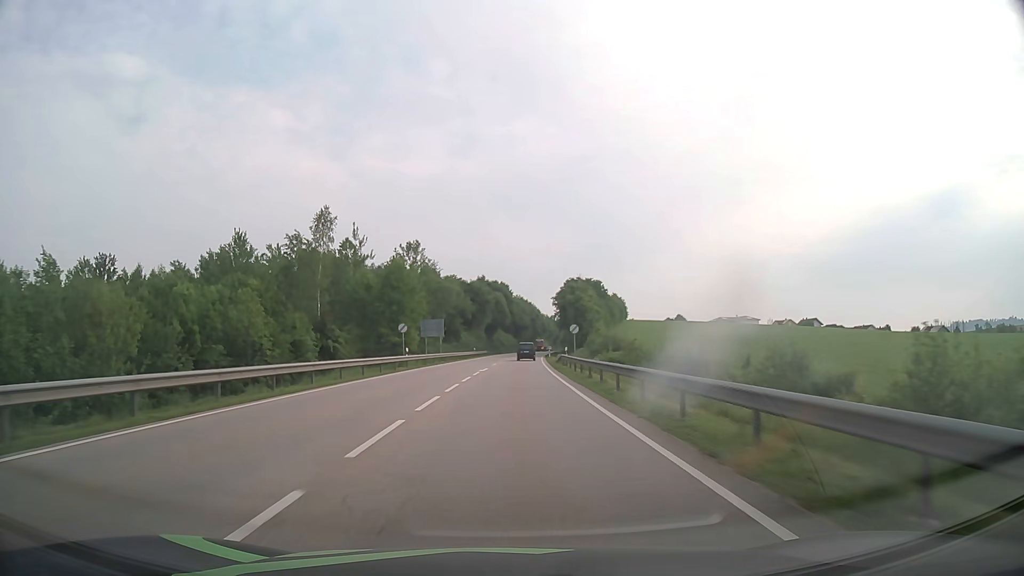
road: primary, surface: asphalt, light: Day
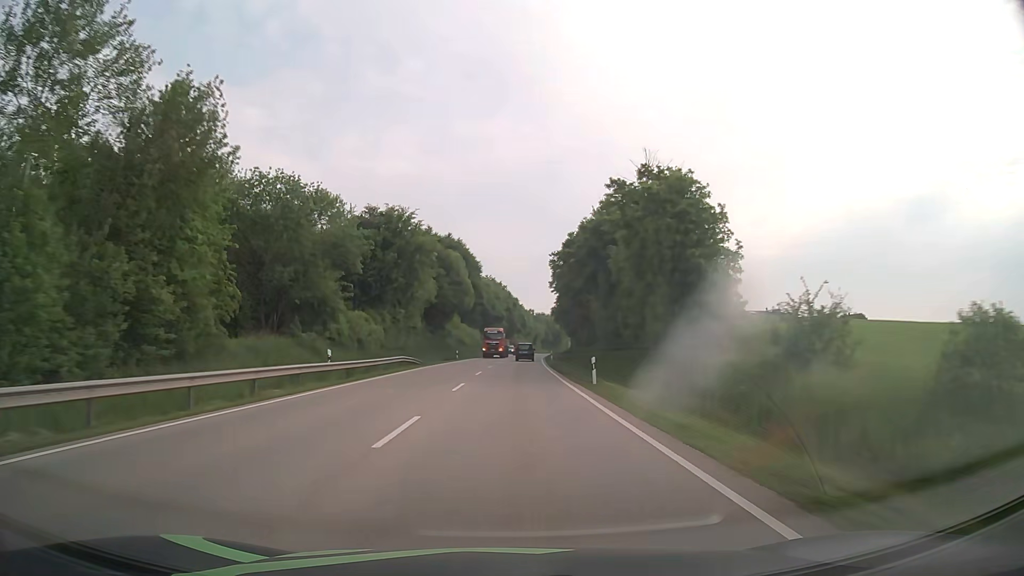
(+1.4, +66.0) m; +3°
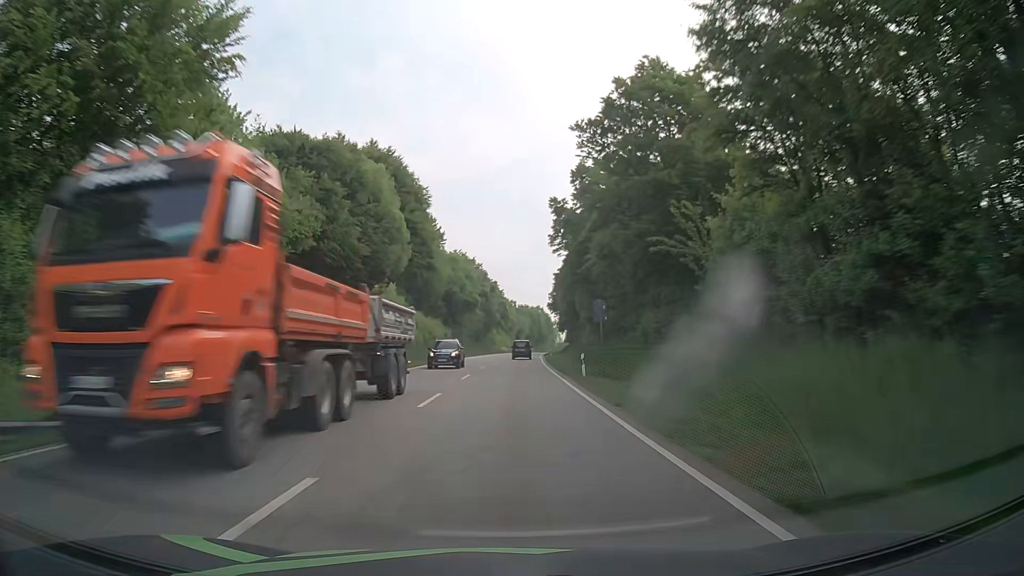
(+0.6, +42.5) m; +1°
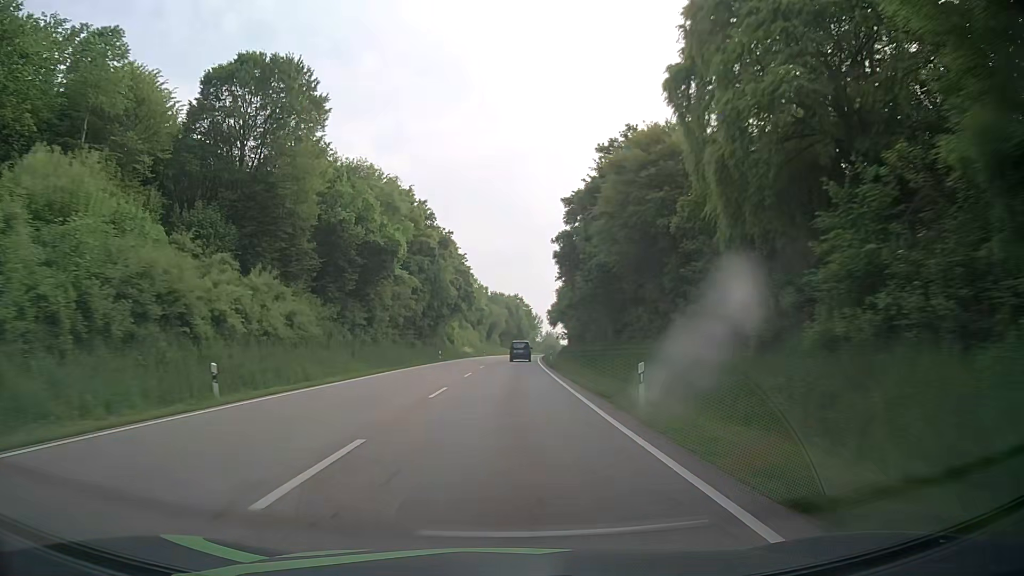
(+1.4, +57.2) m; +2°
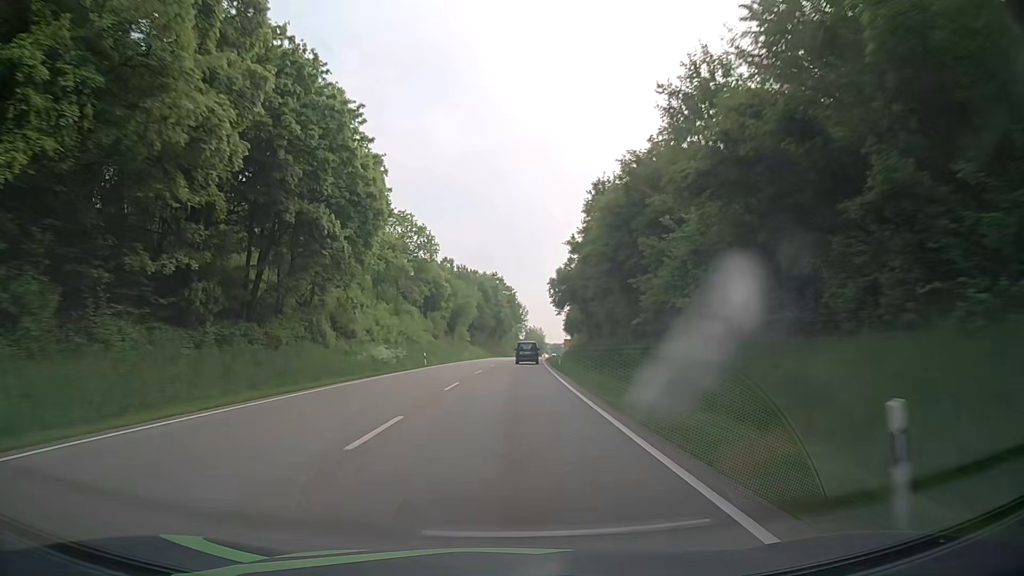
(+1.0, +56.6) m; +2°
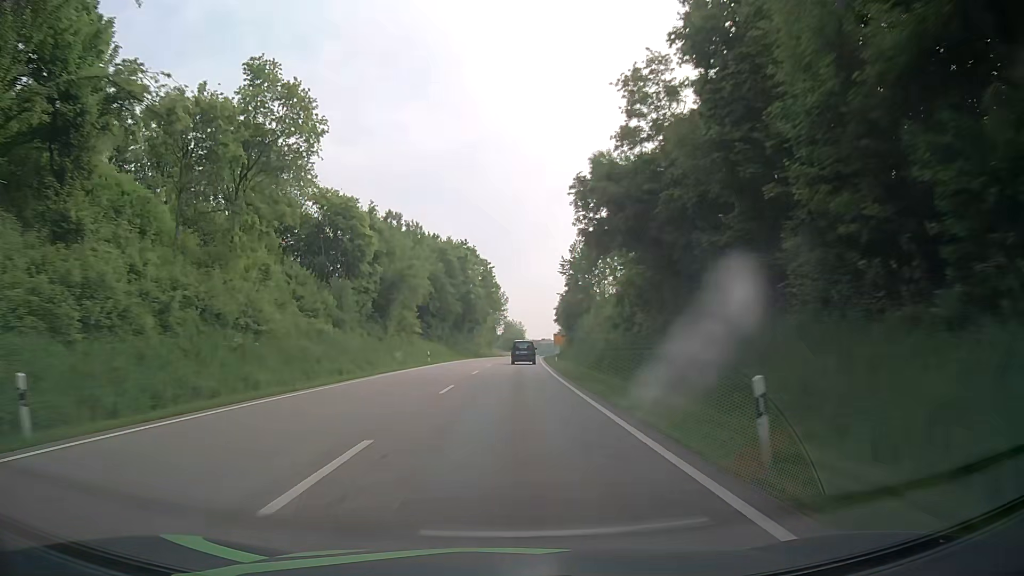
(+0.7, +42.0) m; +2°
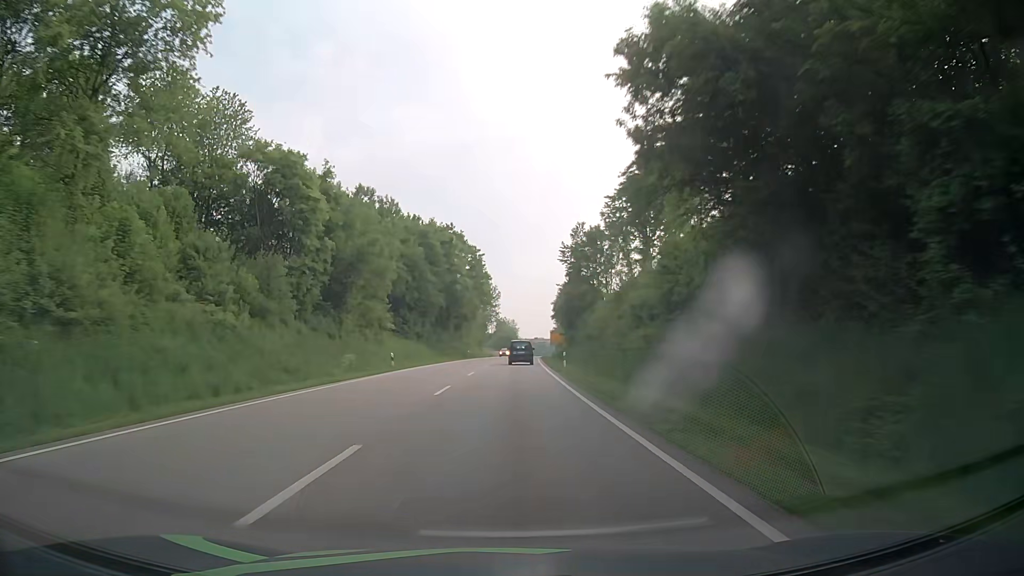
(0.0, +13.9) m; 0°
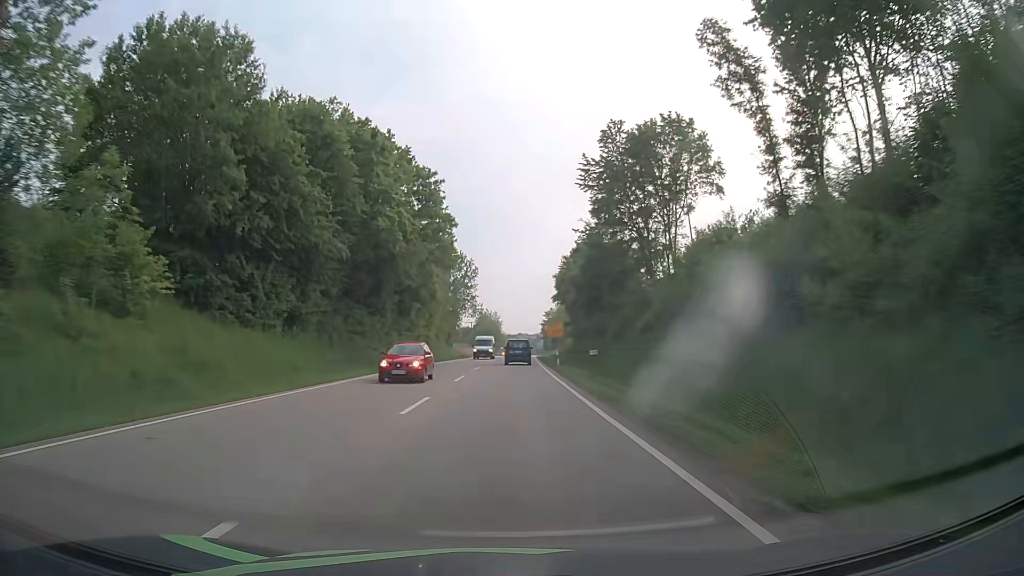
(+0.9, +41.4) m; +2°
(0, +10) (0, +20) (0, +30) (0, +40) (+1, +50) (+1, +60) (+1, +70) (+1, +80) (+2, +90) (+2, +100) m
